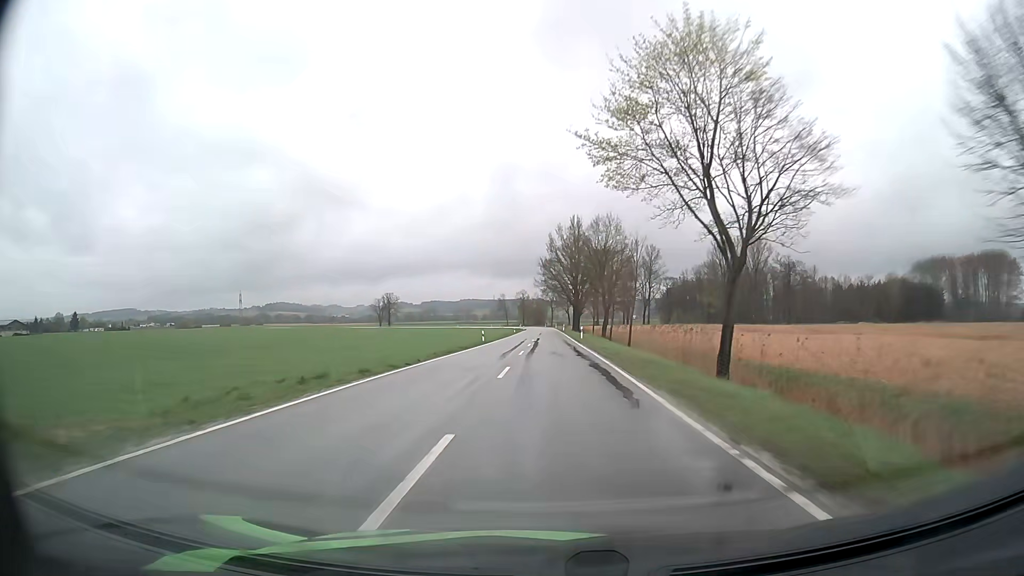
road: tertiary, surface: asphalt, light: Day
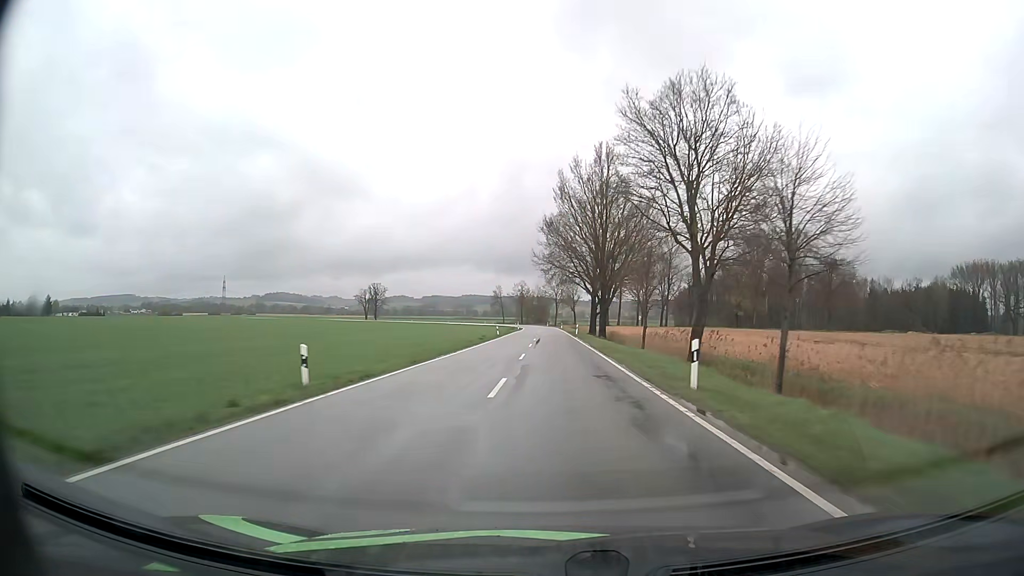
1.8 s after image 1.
(-0.2, +40.7) m; 0°
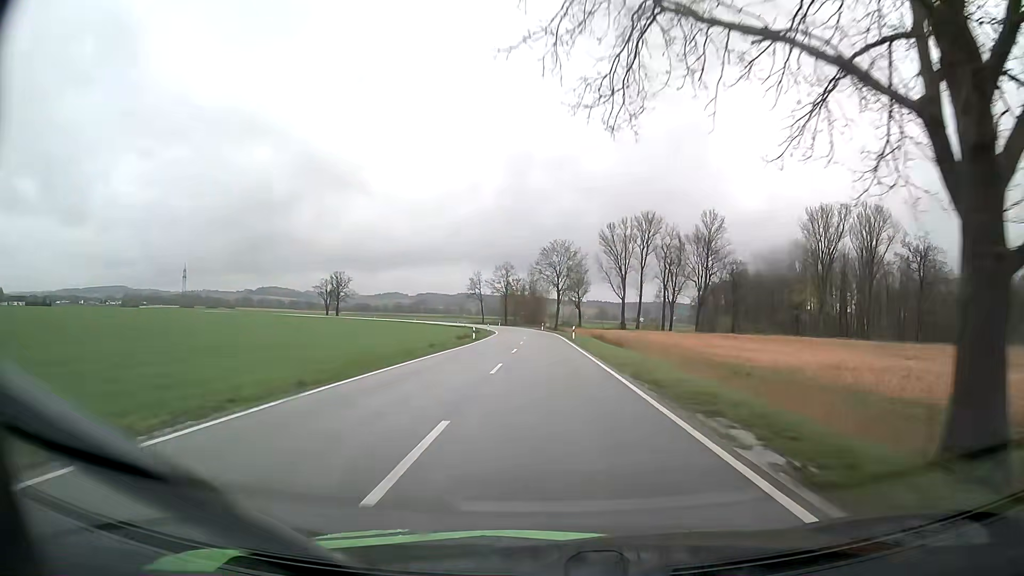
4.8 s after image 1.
(+0.2, +67.9) m; 0°
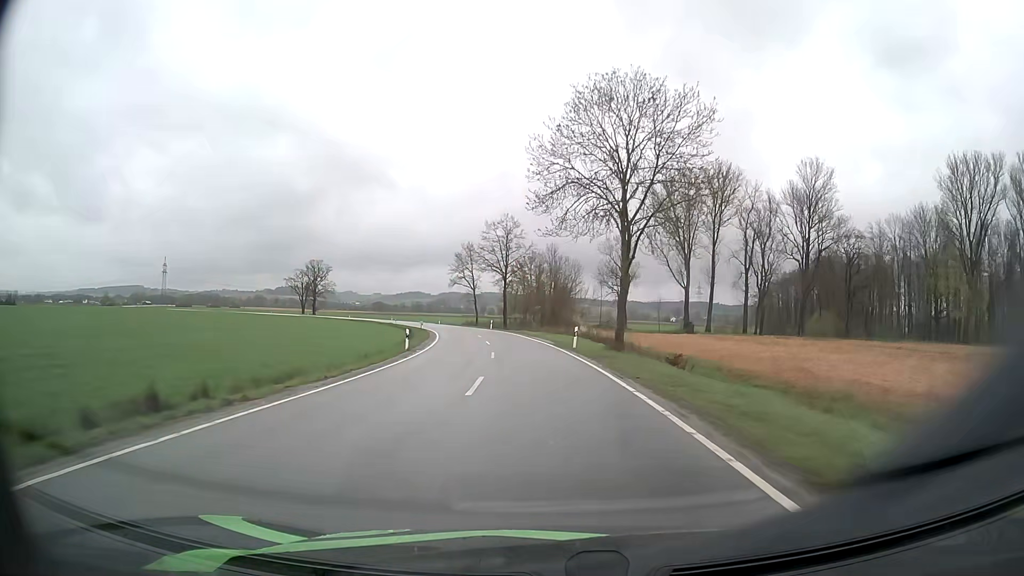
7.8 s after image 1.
(-0.6, +65.7) m; -2°
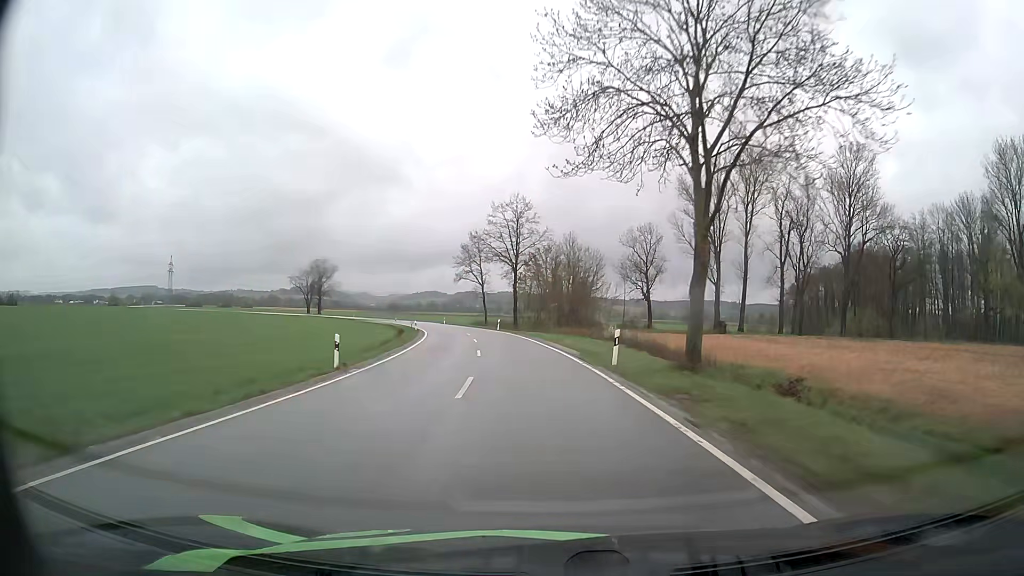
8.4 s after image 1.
(-0.1, +12.7) m; -1°
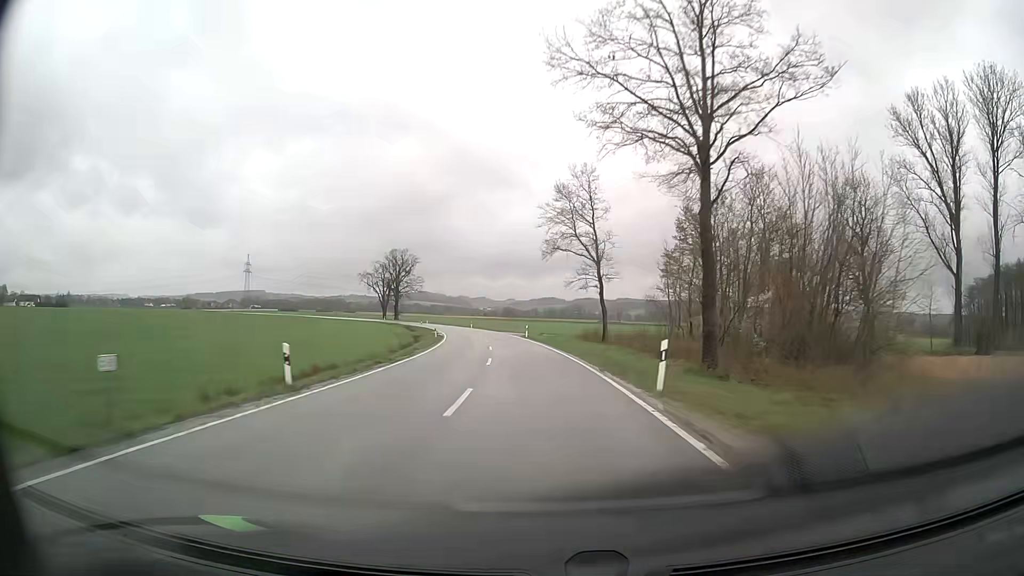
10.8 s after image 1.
(-4.5, +50.3) m; -10°
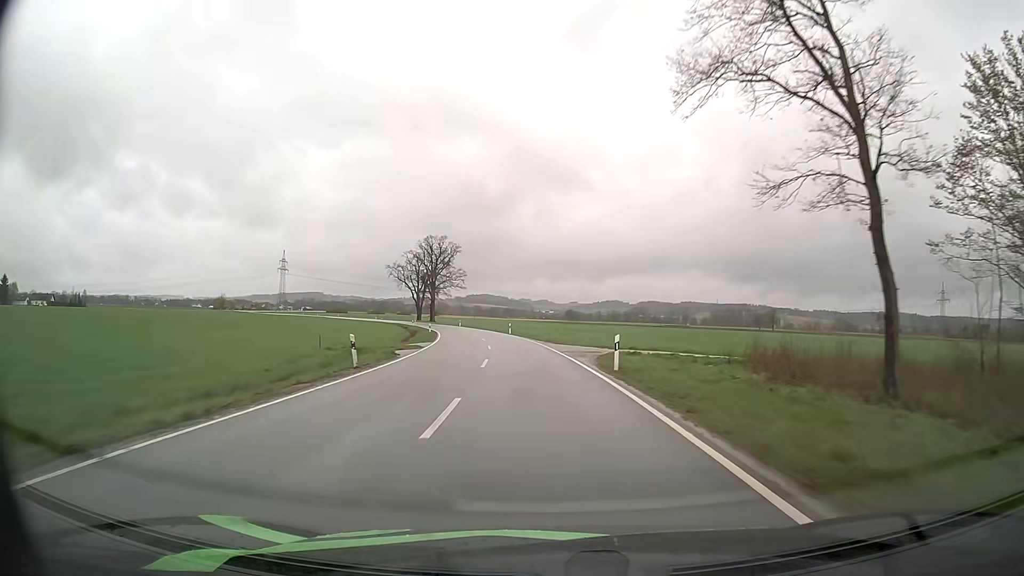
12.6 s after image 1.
(-1.9, +38.5) m; -5°
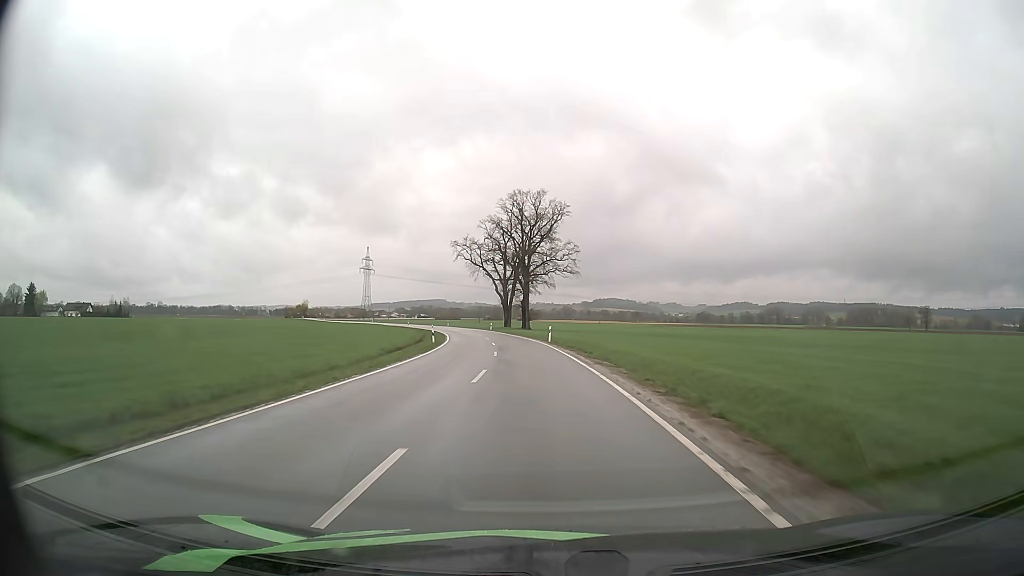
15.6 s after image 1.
(-5.8, +65.5) m; -11°
(0, +10) (0, +20) (-1, +30) (-2, +40) (-3, +50) (-4, +60) (-6, +70) (-8, +79) (-10, +89) (-13, +99) m
